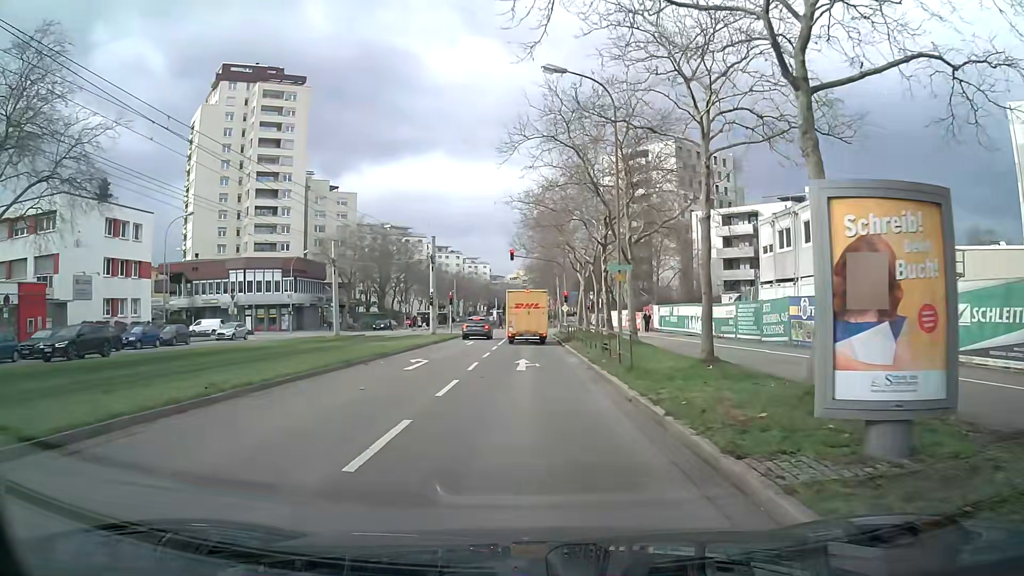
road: tertiary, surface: asphalt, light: Day
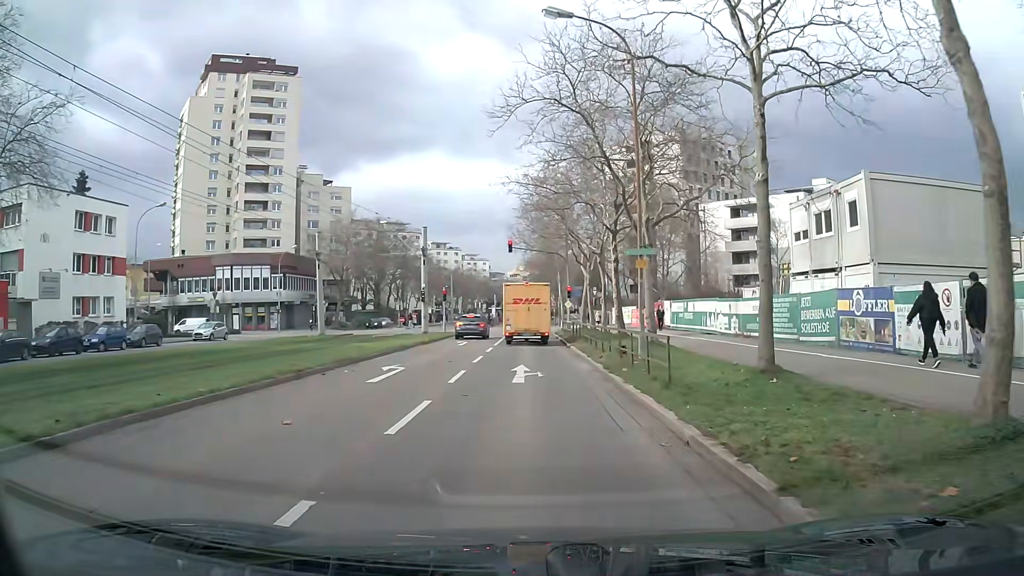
(0.0, +4.0) m; +1°
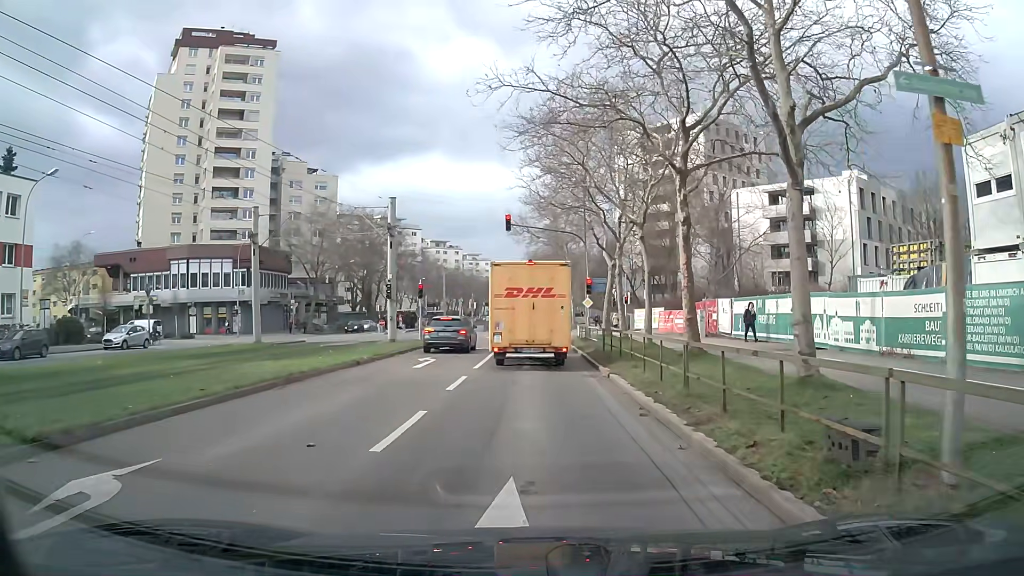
(-0.3, +12.6) m; -1°
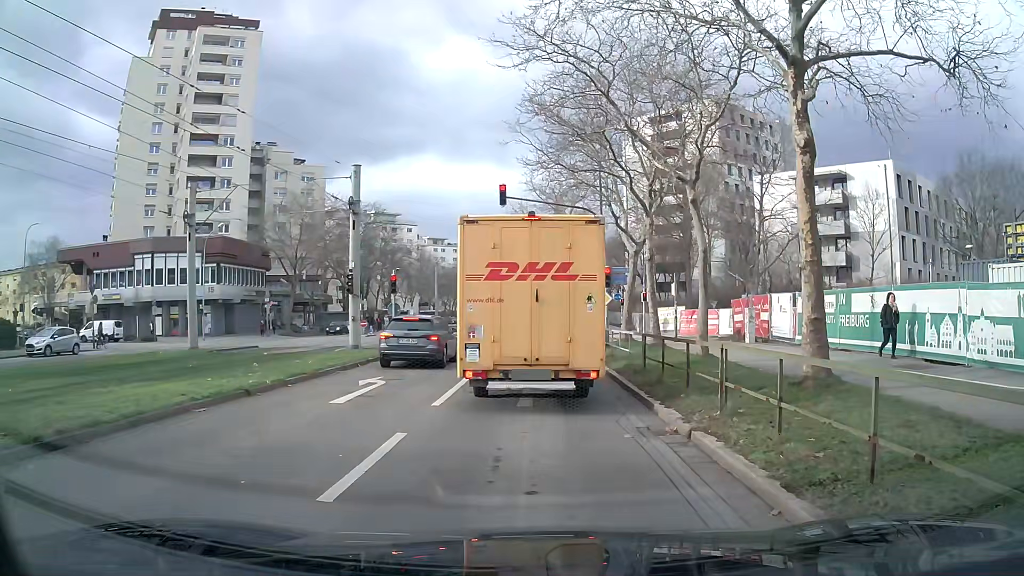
(0.0, +7.5) m; -2°
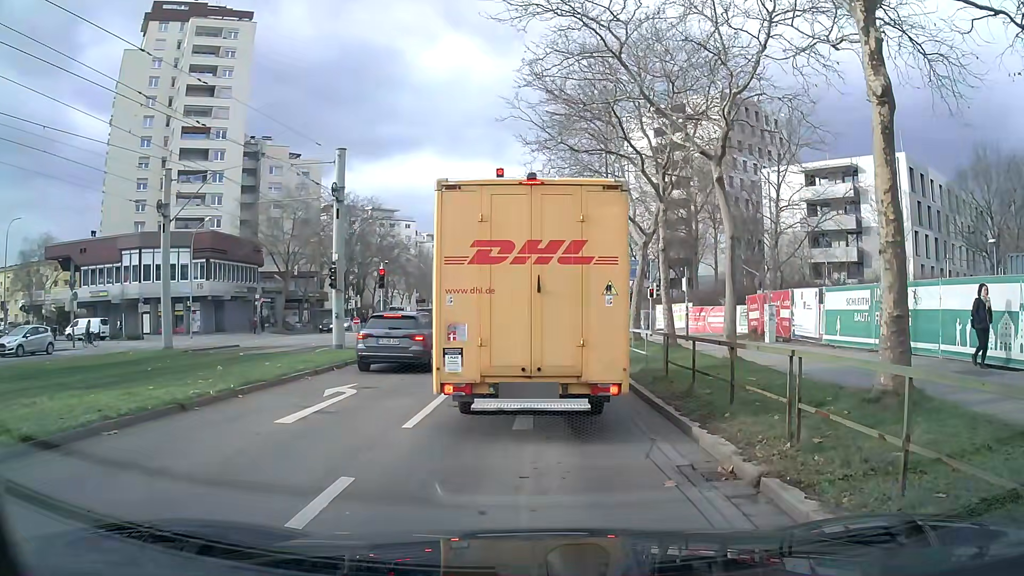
(0.0, +2.3) m; +2°
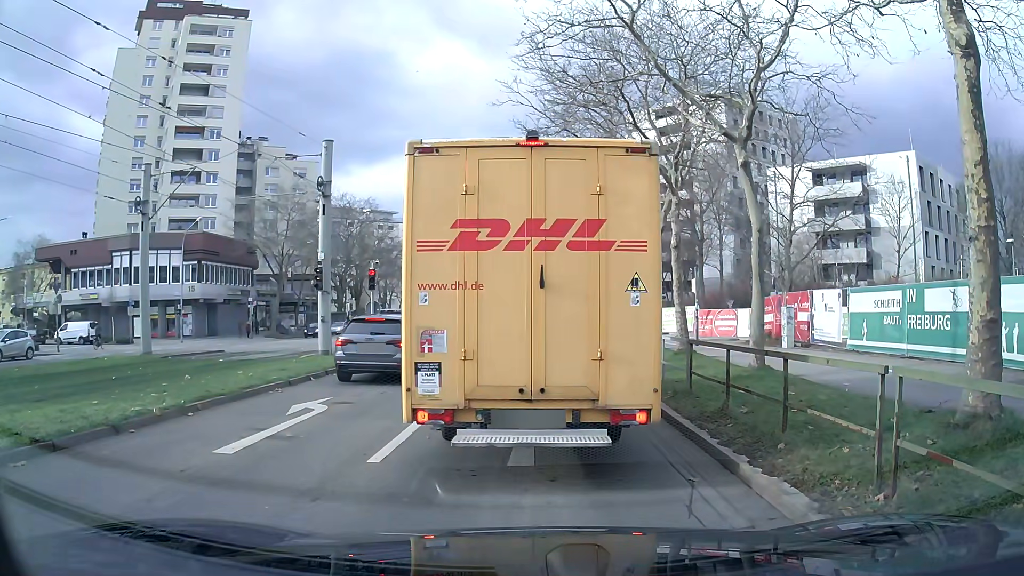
(0.0, +1.7) m; 0°
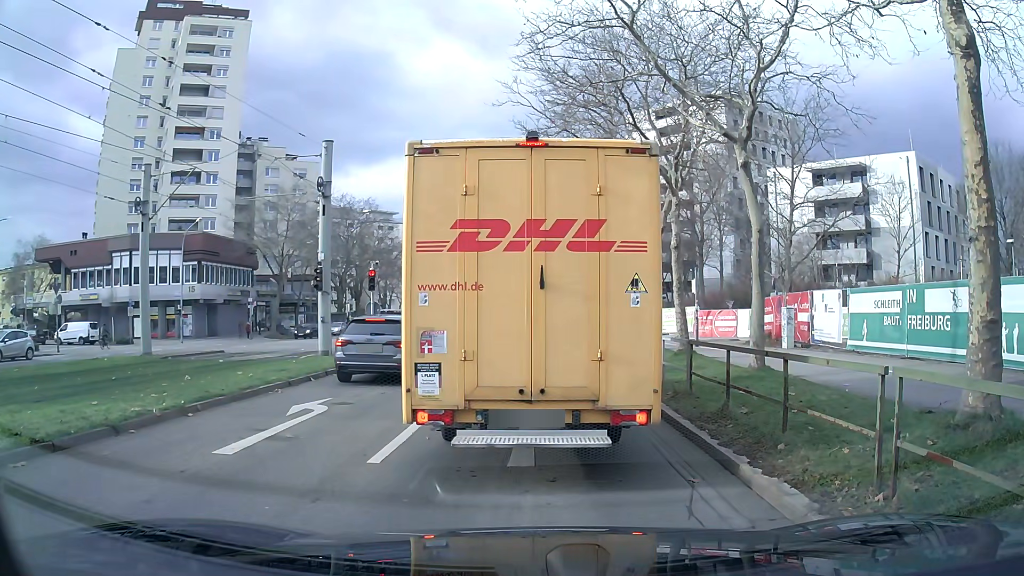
(0.0, 0.0) m; 0°
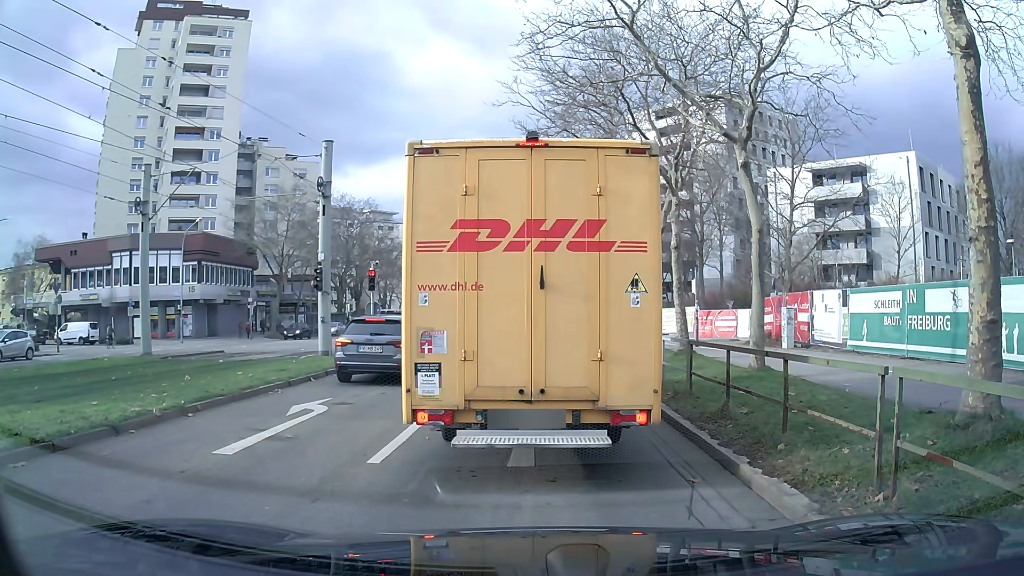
(0.0, 0.0) m; 0°
(0, +10) (0, +20) (-1, +30) (-1, +40) (-1, +50) (-1, +60) (-1, +70) (-1, +80) (-1, +90) (0, +100) m
